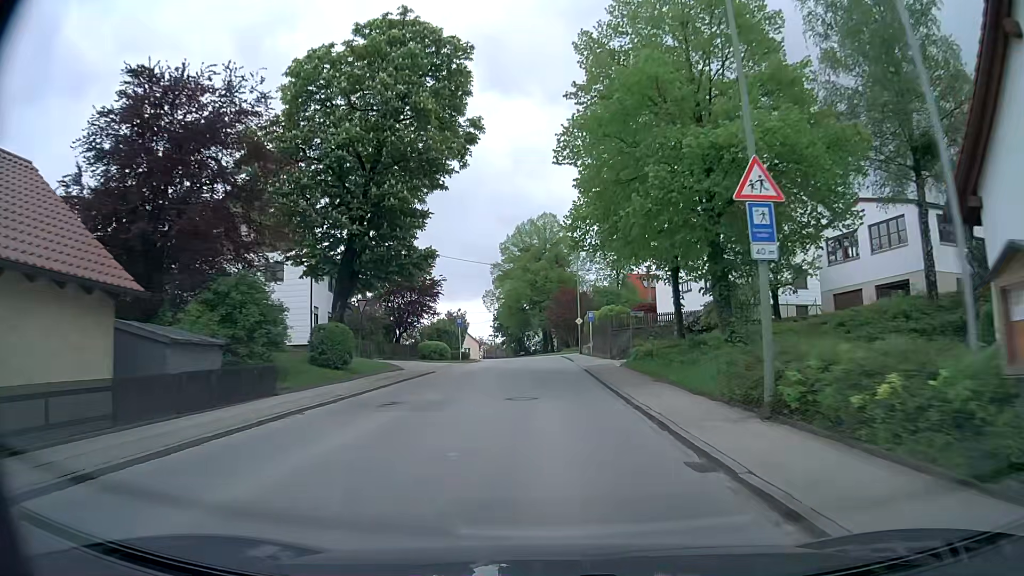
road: secondary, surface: asphalt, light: Day
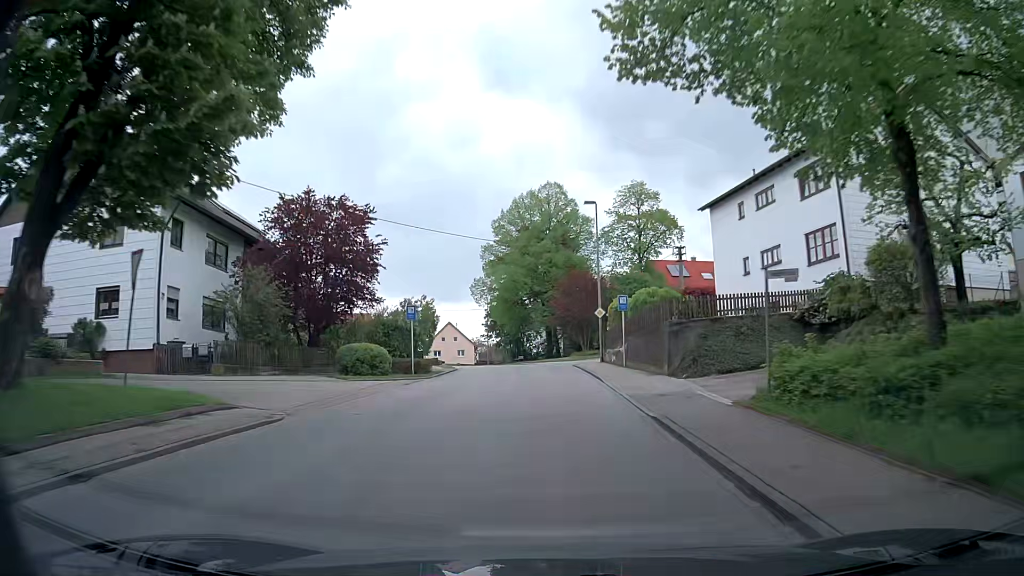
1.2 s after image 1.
(0.0, +17.8) m; 0°
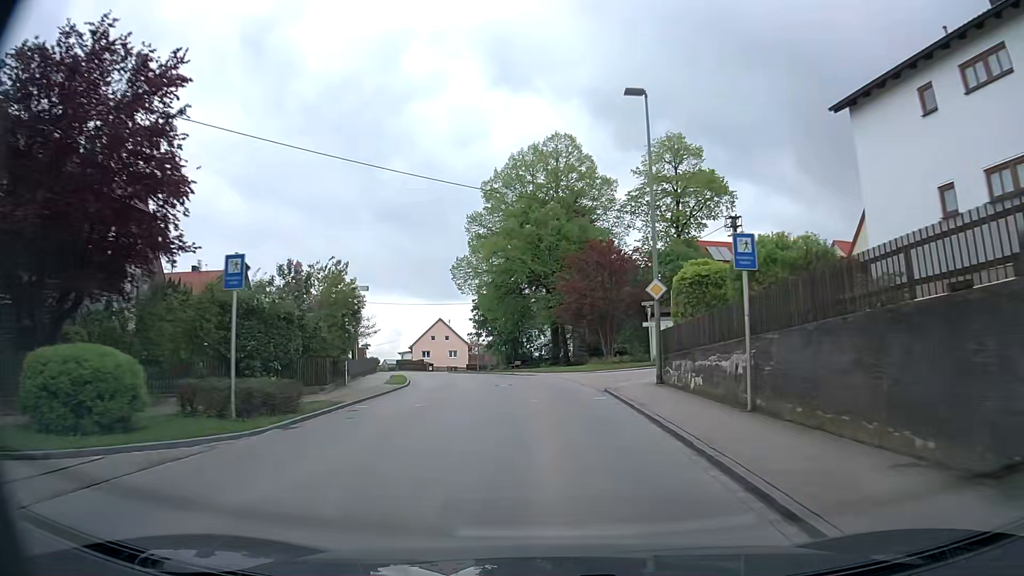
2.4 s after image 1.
(0.0, +17.4) m; 0°
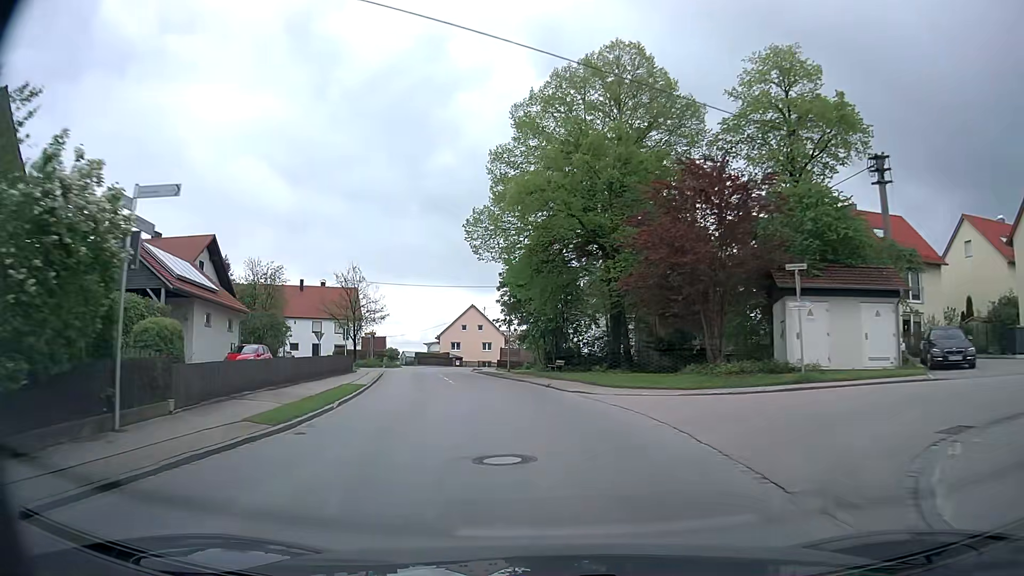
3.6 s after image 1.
(-0.5, +16.4) m; -4°
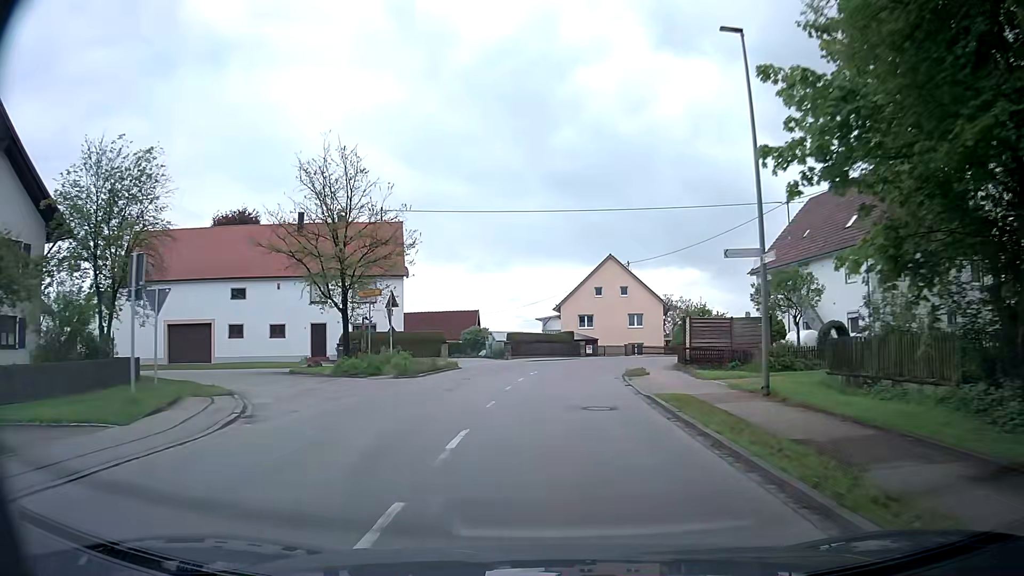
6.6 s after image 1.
(-4.4, +37.5) m; -11°
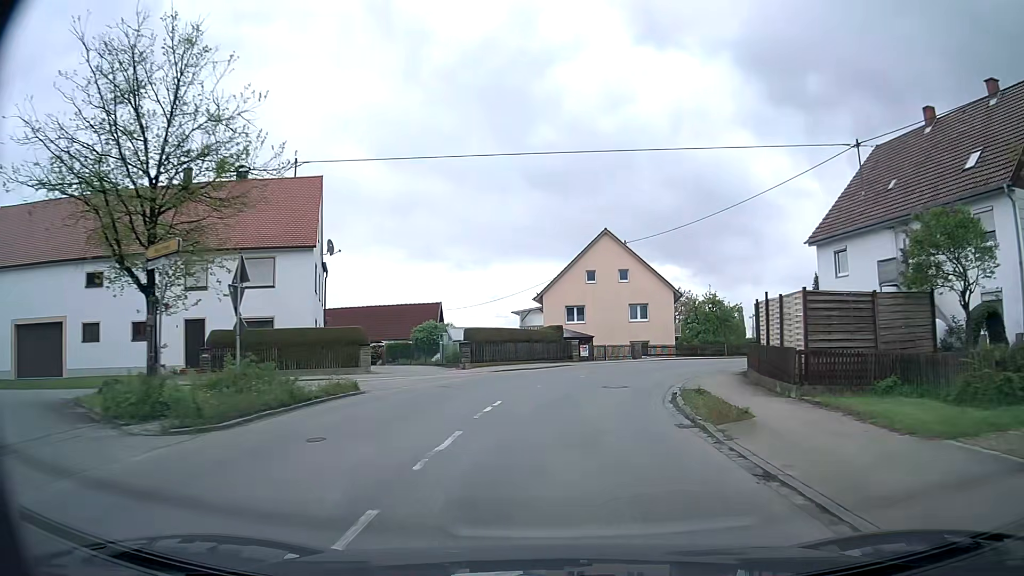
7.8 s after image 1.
(+0.1, +13.9) m; +1°
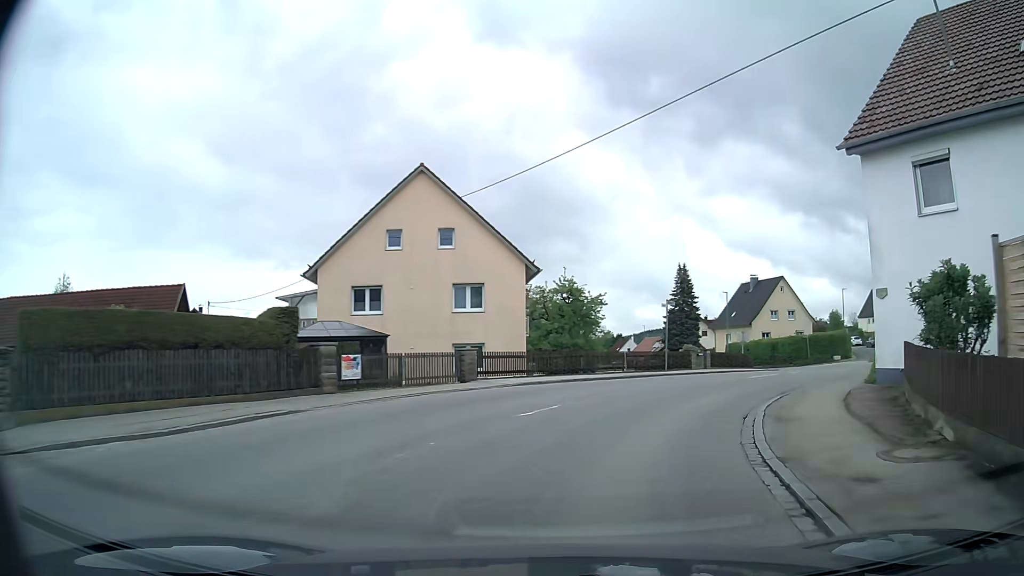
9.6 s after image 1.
(+1.6, +18.9) m; +13°
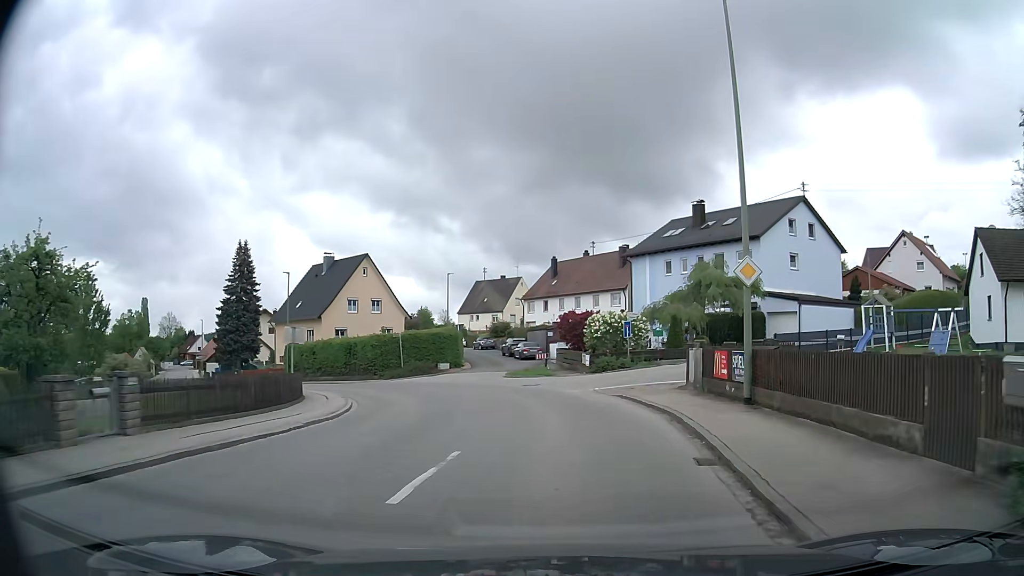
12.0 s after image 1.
(+6.3, +19.9) m; +35°
(0, +10) (0, +20) (-3, +30) (-8, +38) (-15, +45) (-22, +52) (-29, +60) (-35, +67) (-41, +75) (-46, +84) m
